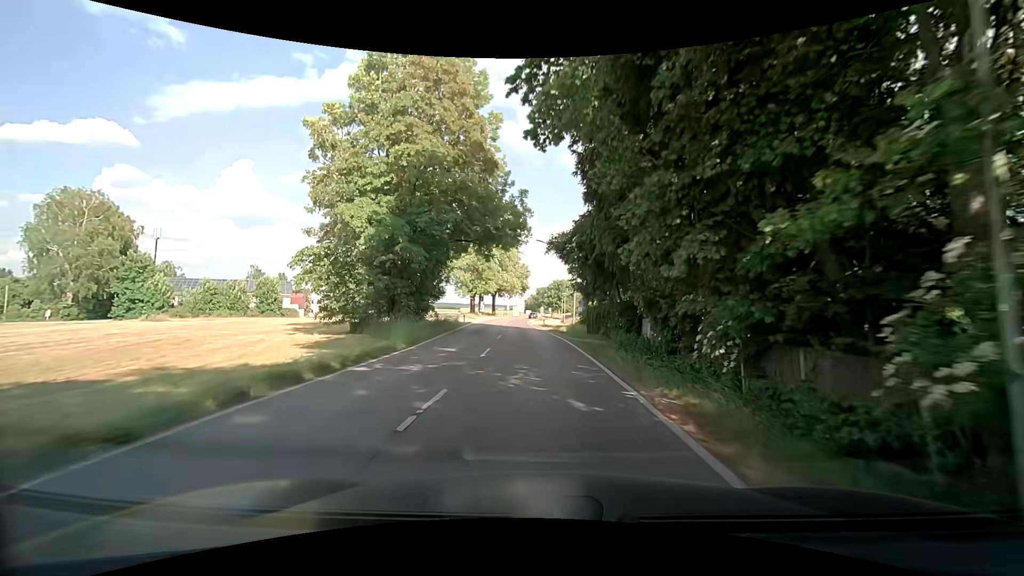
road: tertiary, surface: asphalt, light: Day
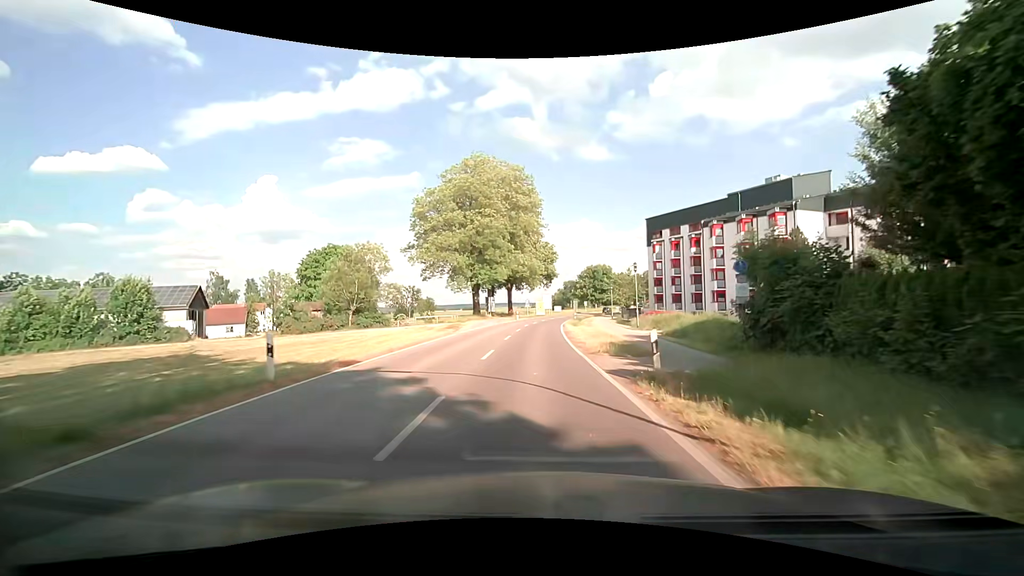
(-0.8, +37.3) m; -3°
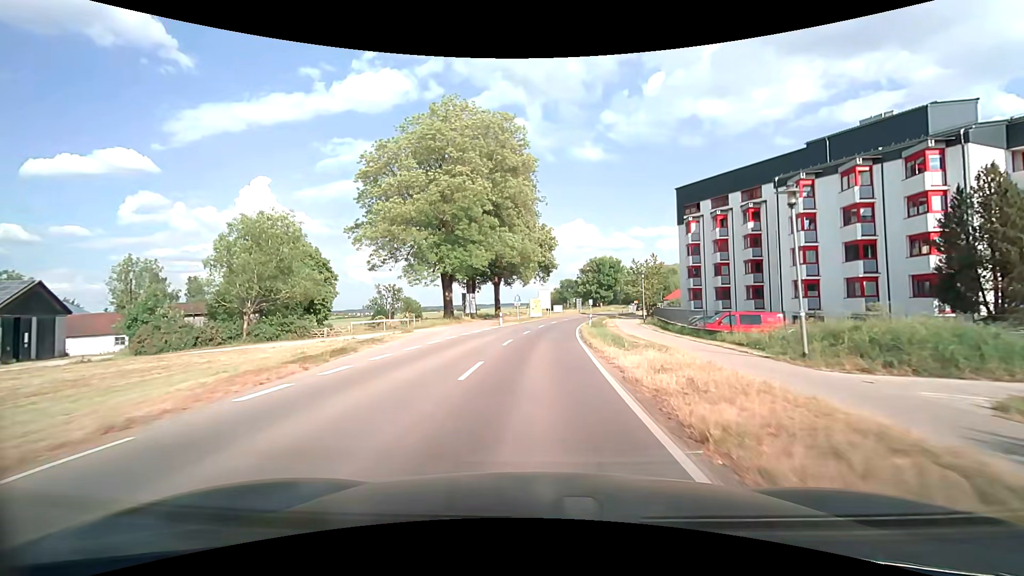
(+0.1, +22.1) m; +1°
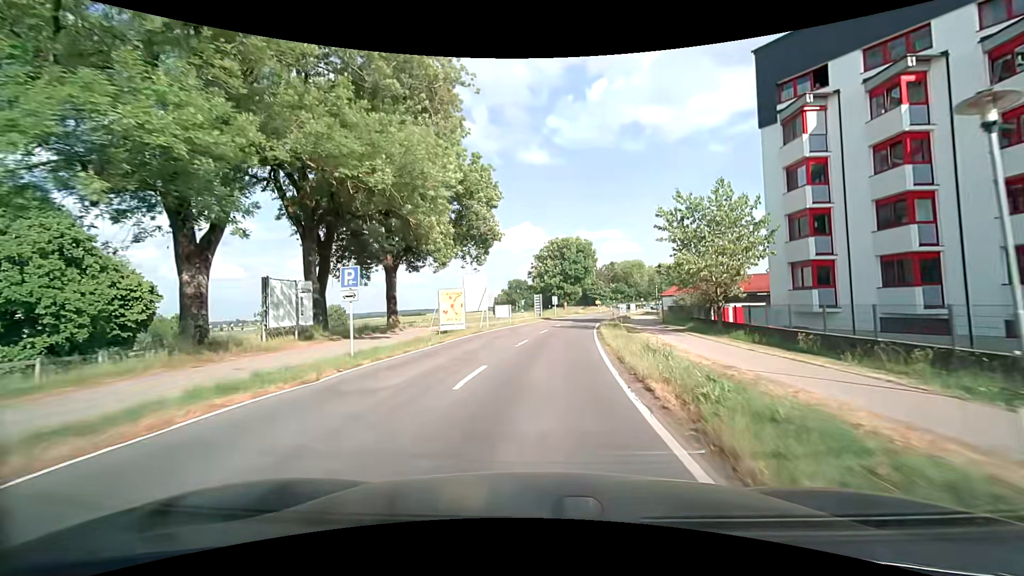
(+1.5, +37.4) m; +6°
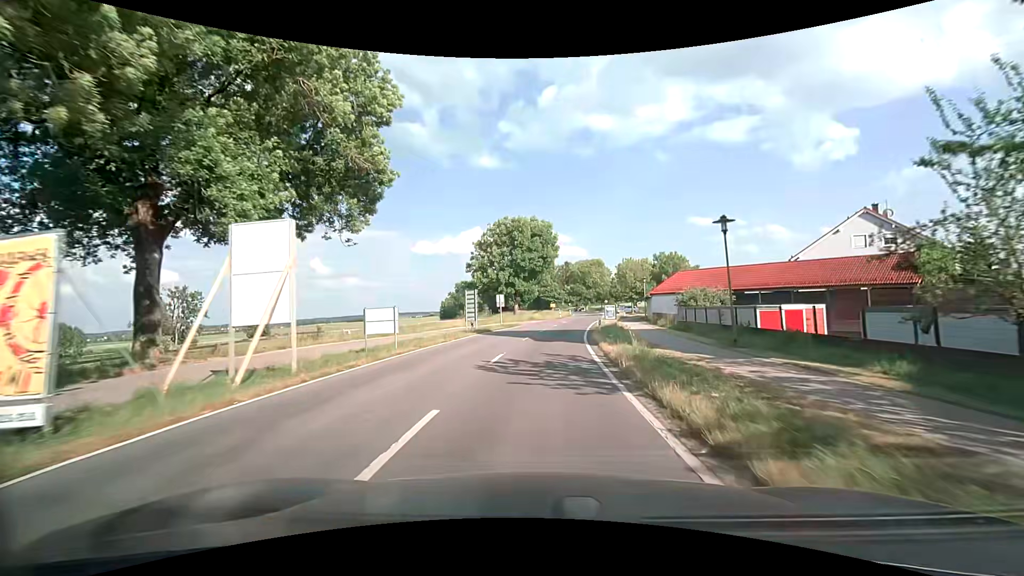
(+1.0, +22.8) m; +4°
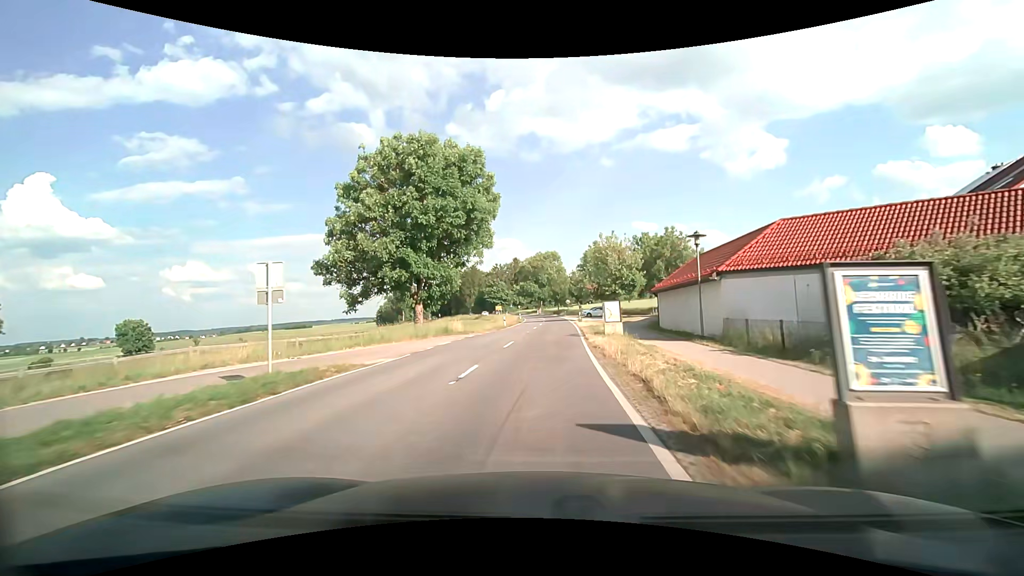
(+2.3, +30.5) m; +7°
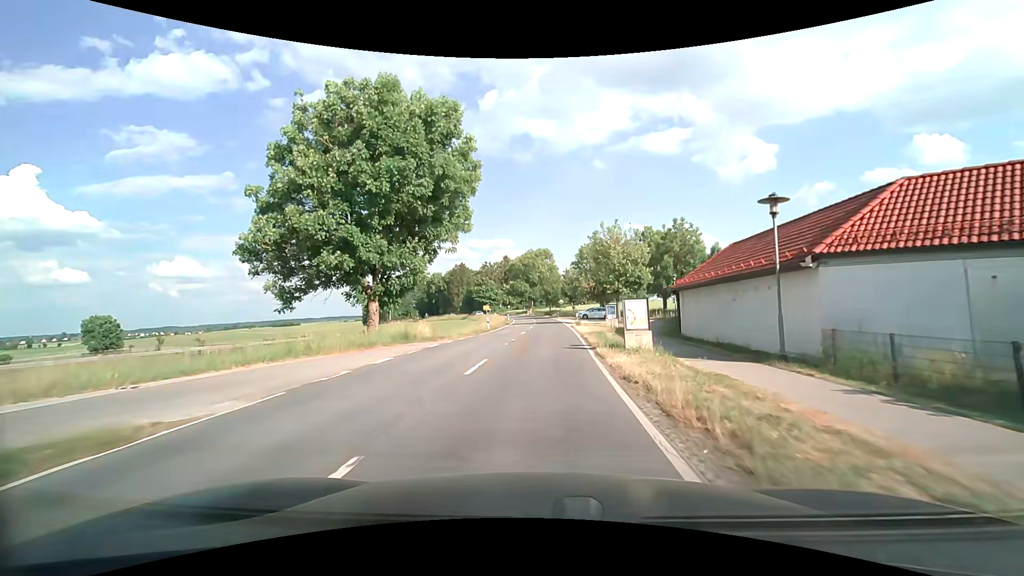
(+0.1, +7.7) m; +1°
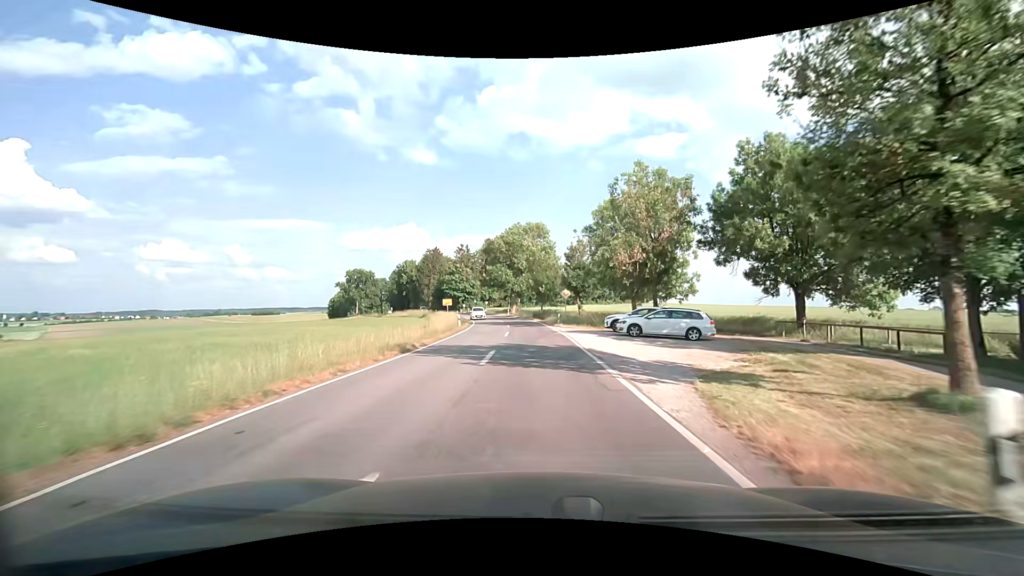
(+0.8, +38.0) m; +1°
(0, +10) (0, +20) (0, +30) (-1, +40) (-2, +50) (-3, +60) (-5, +70) (-7, +79) (-10, +89) (-13, +99) m
